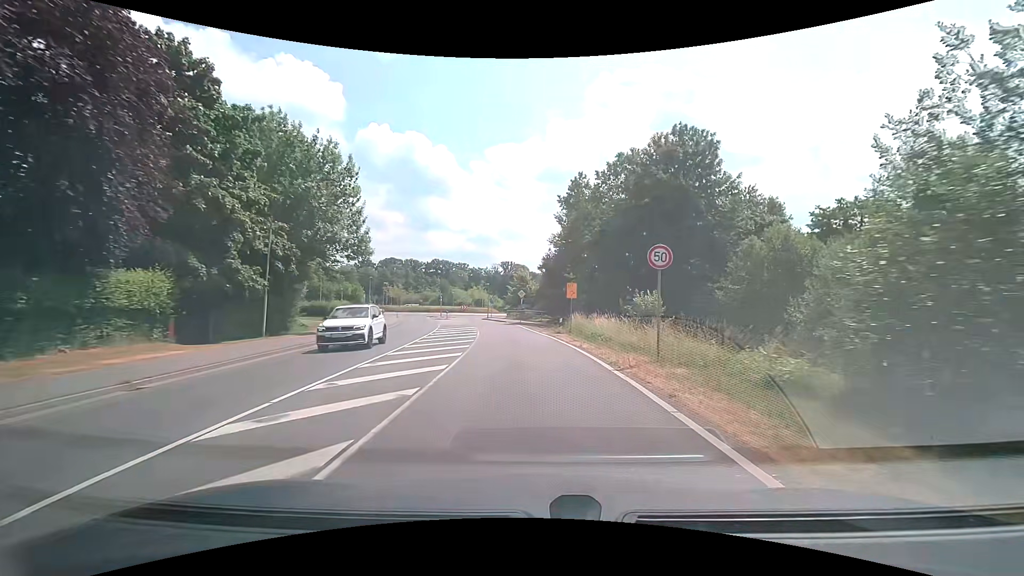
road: secondary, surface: asphalt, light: Day
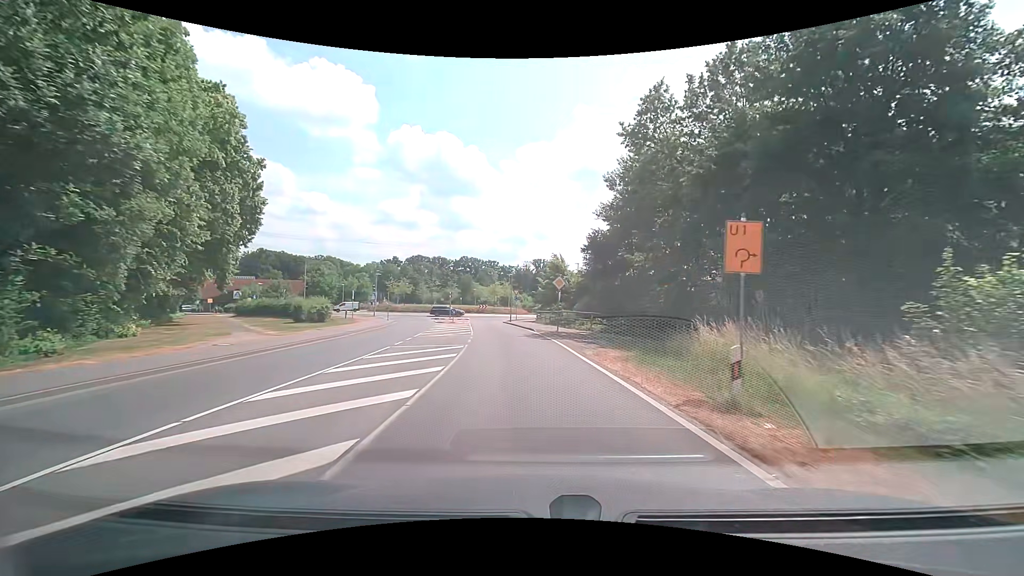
(-0.7, +20.1) m; -4°
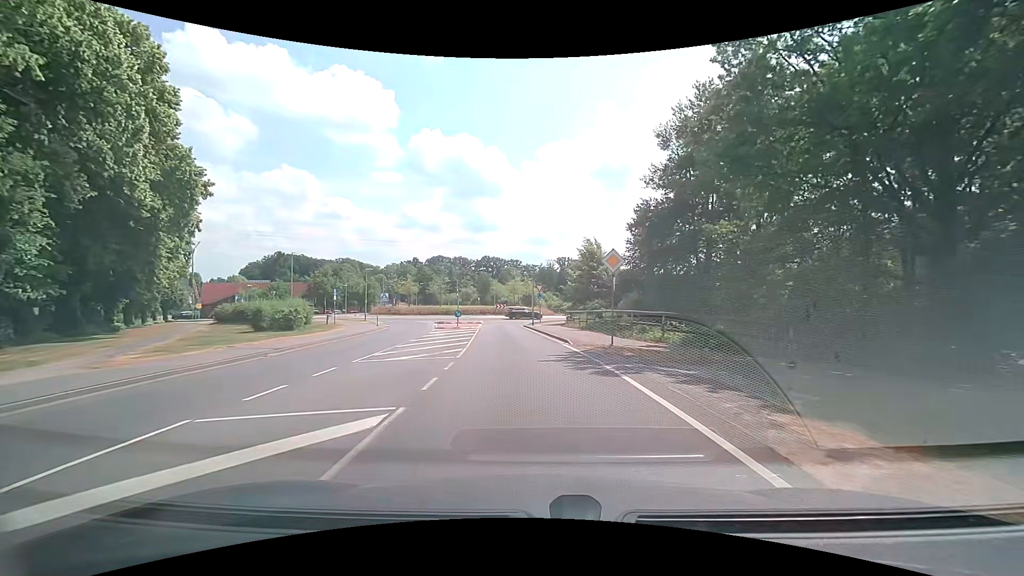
(-0.3, +12.0) m; -3°
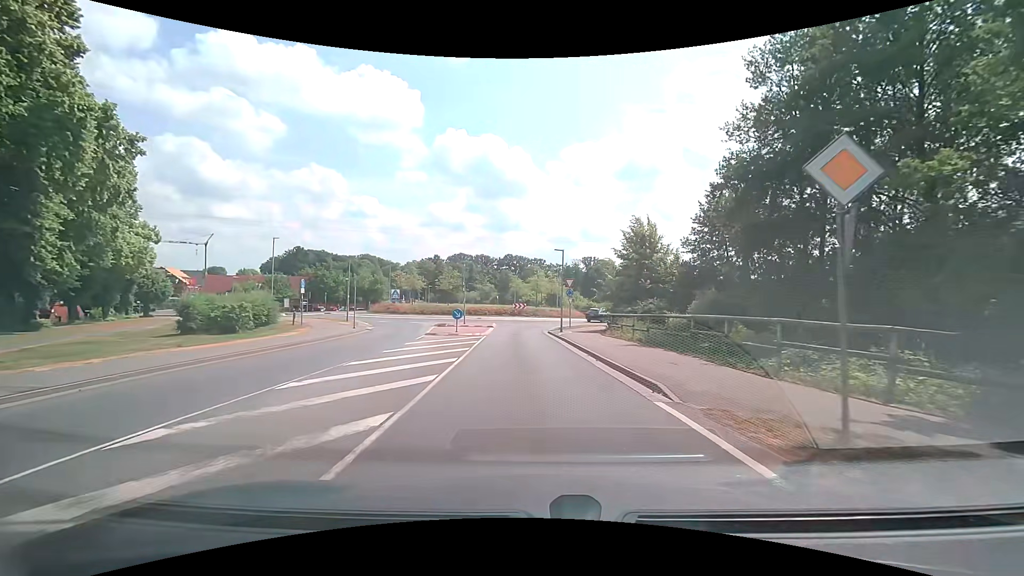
(-0.2, +11.0) m; -2°
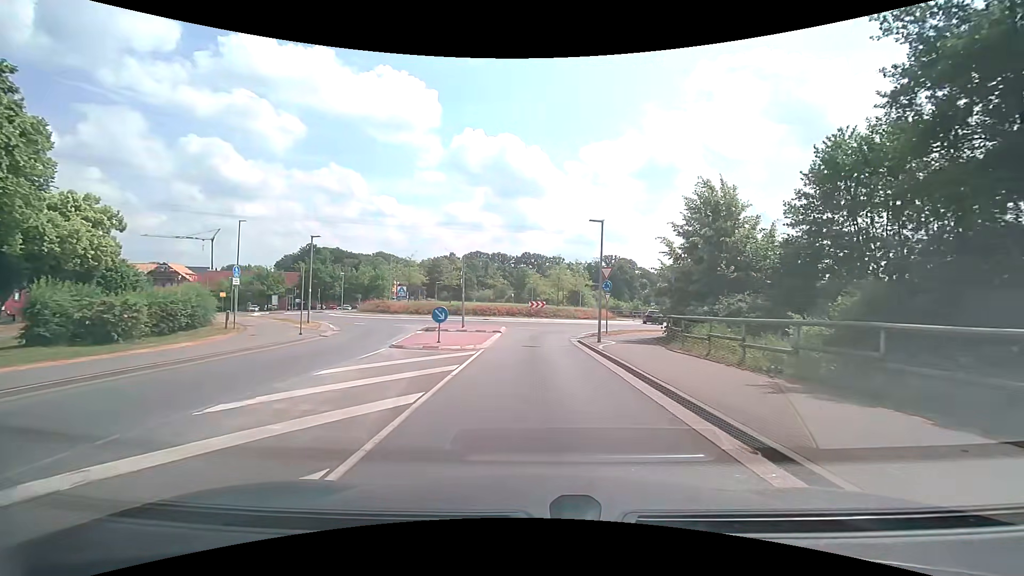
(-0.2, +10.1) m; -2°
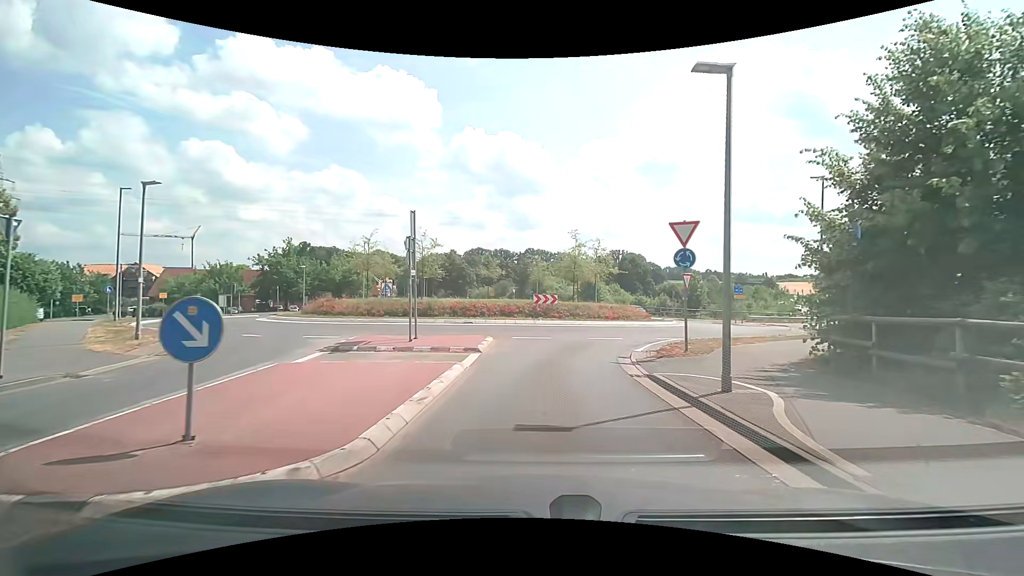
(-0.1, +13.2) m; 0°
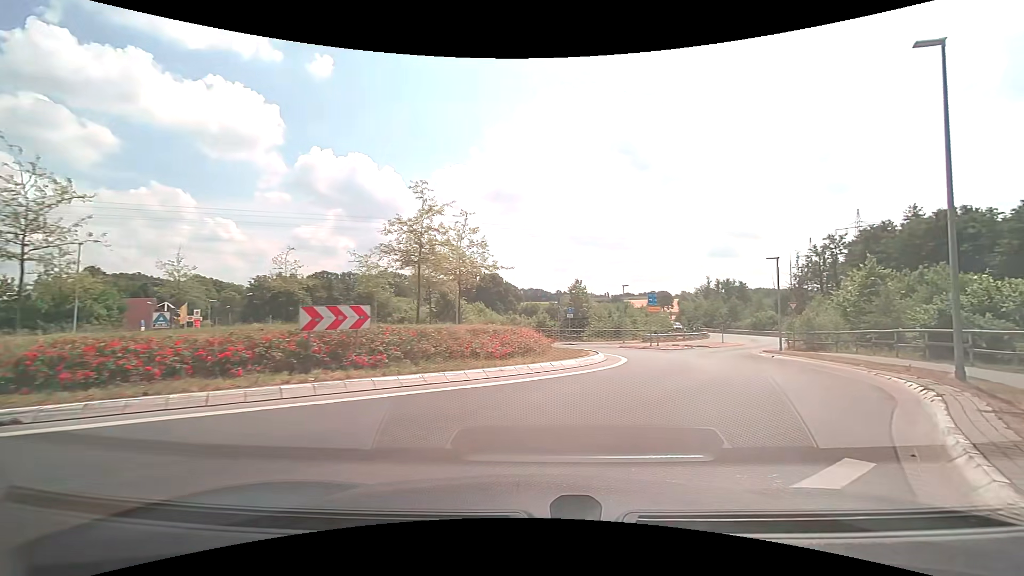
(+1.3, +17.3) m; +16°
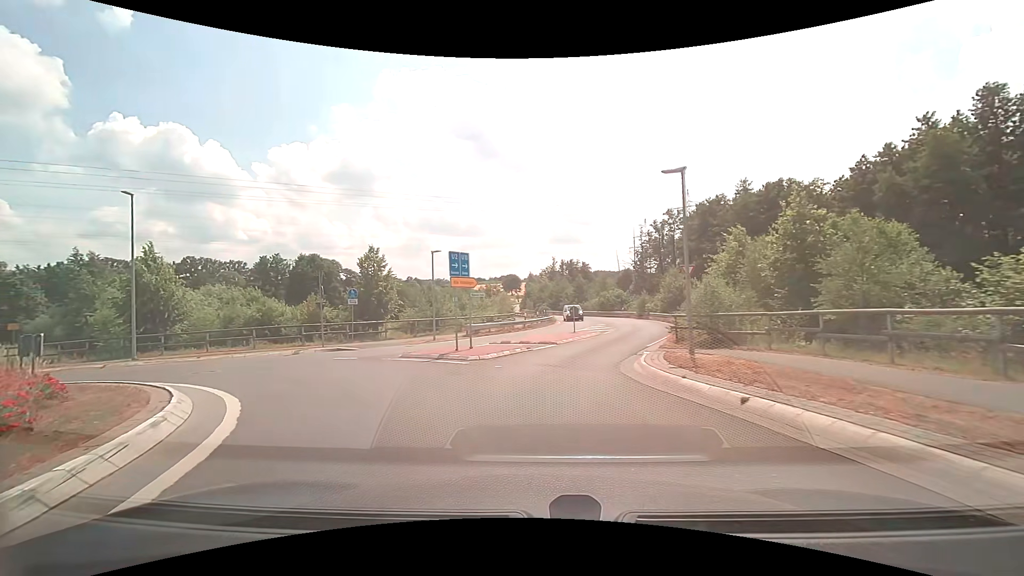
(+5.0, +16.1) m; +17°
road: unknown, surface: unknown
(-2, +10) (-9, +17) (-19, +20) (-28, +22) (-37, +28) (-44, +35) (-51, +42) (-58, +49) (-66, +55) (-74, +61) m
